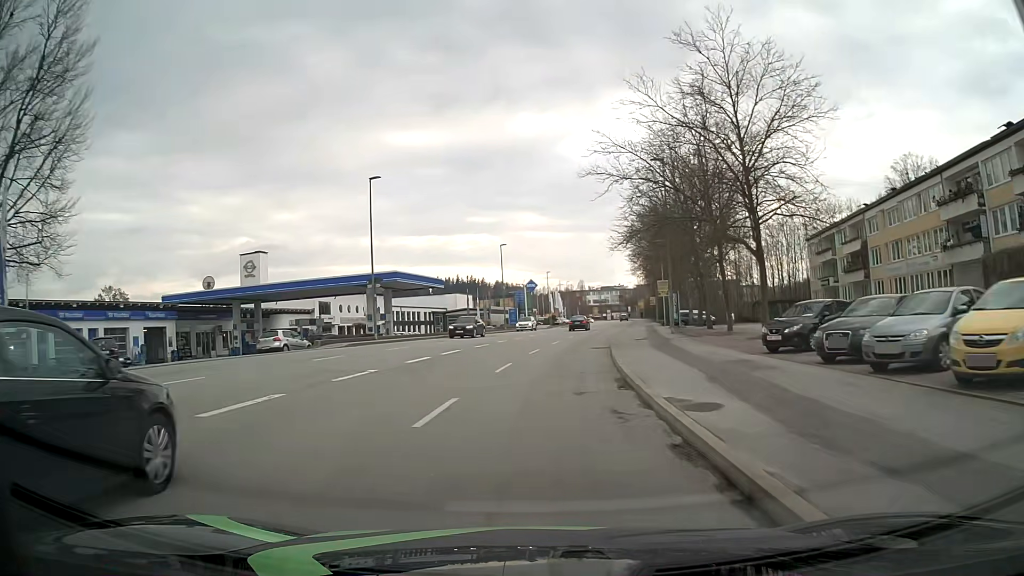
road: tertiary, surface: asphalt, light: Day
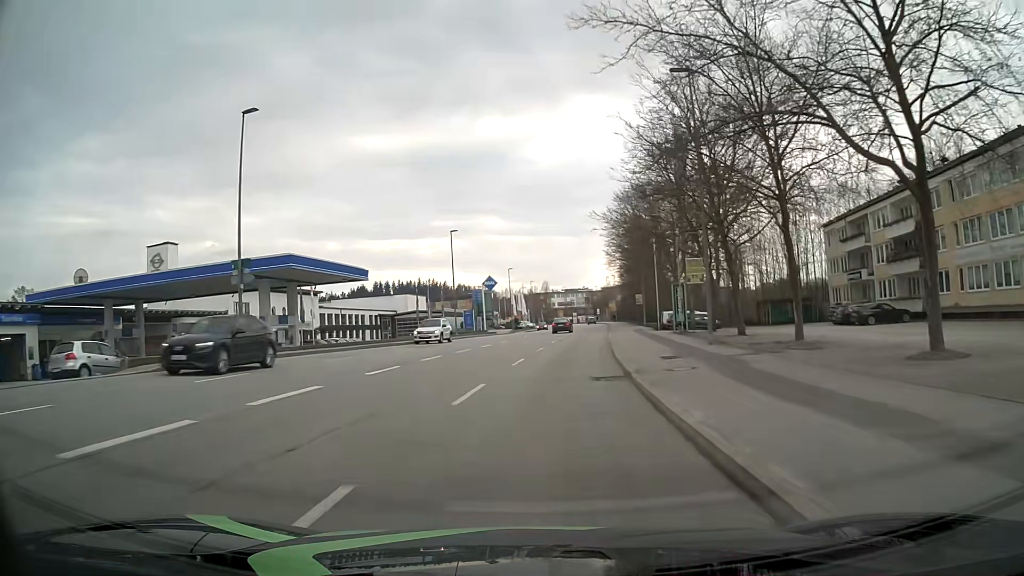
(+0.4, +15.3) m; +3°
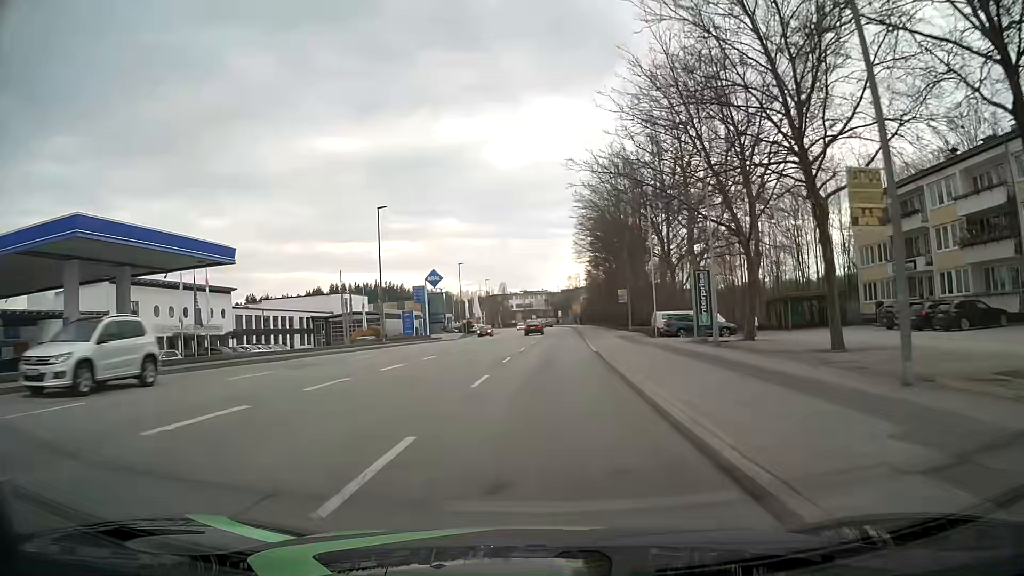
(+0.4, +15.2) m; +4°
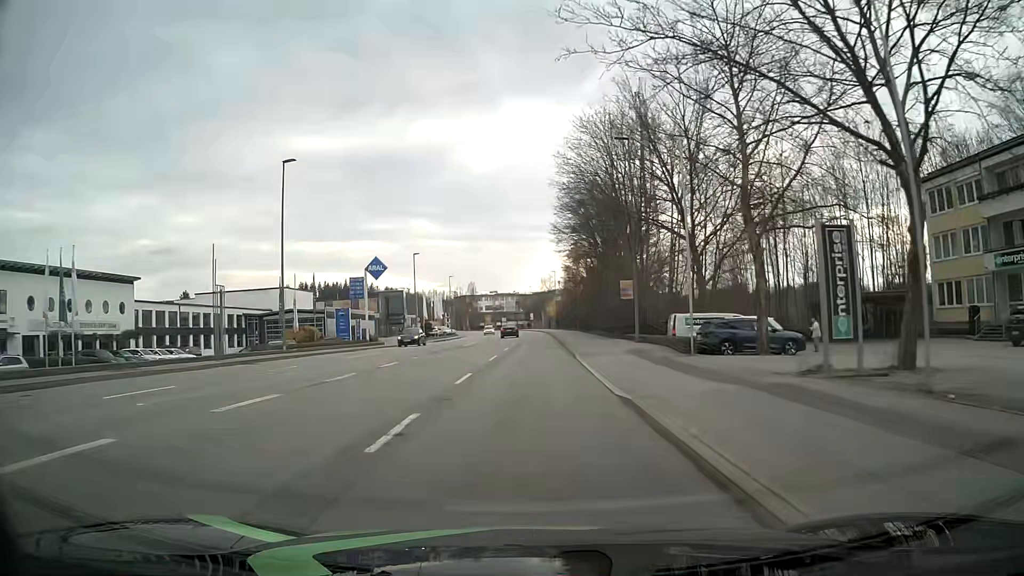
(+0.2, +15.2) m; +2°
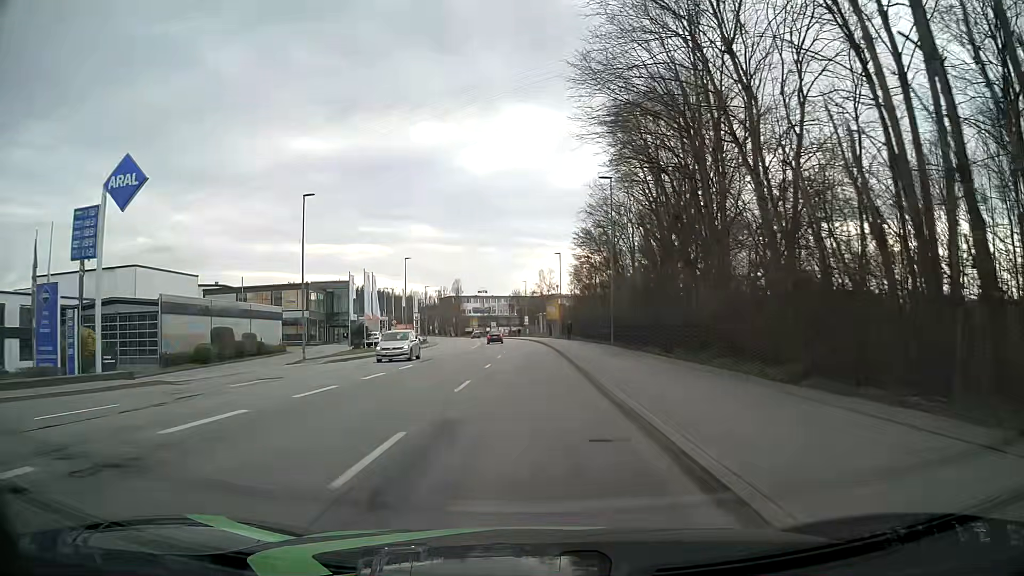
(+0.1, +38.1) m; 0°
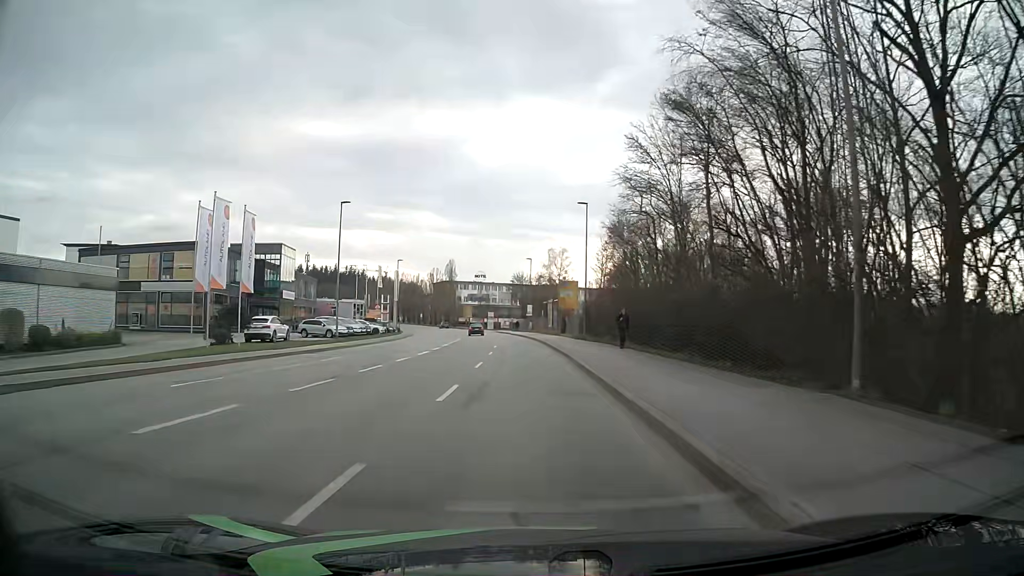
(-0.2, +30.4) m; 0°
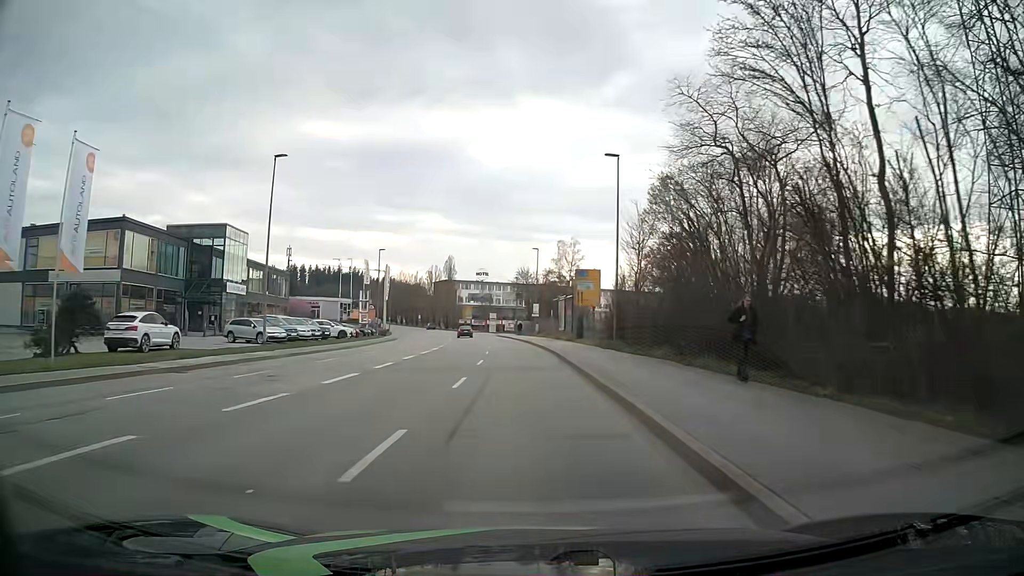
(-0.1, +15.2) m; -1°
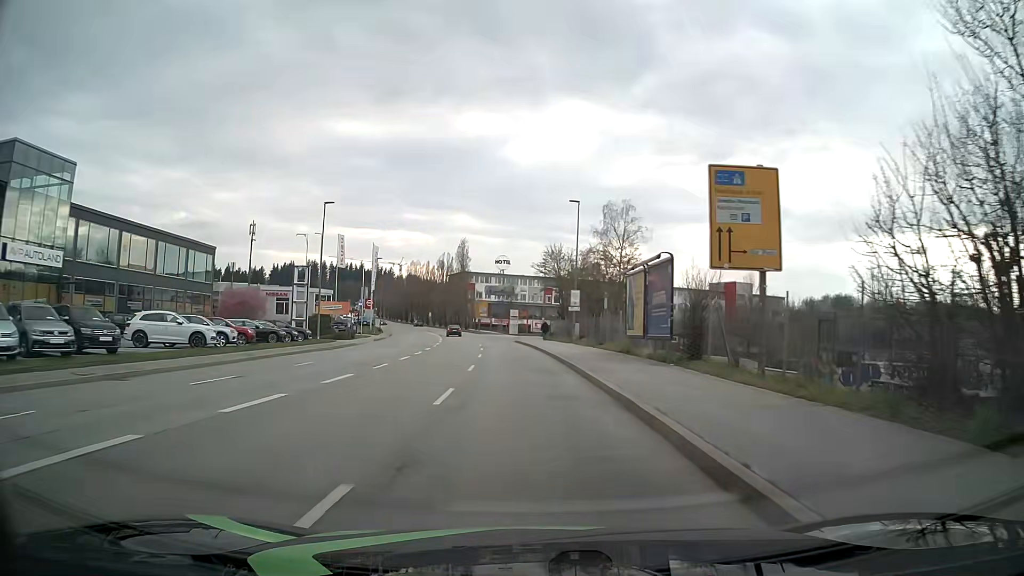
(-0.5, +30.5) m; -3°
(0, +10) (0, +20) (-1, +30) (-1, +40) (-2, +50) (-3, +60) (-4, +70) (-6, +80) (-7, +90) (-9, +99) m
